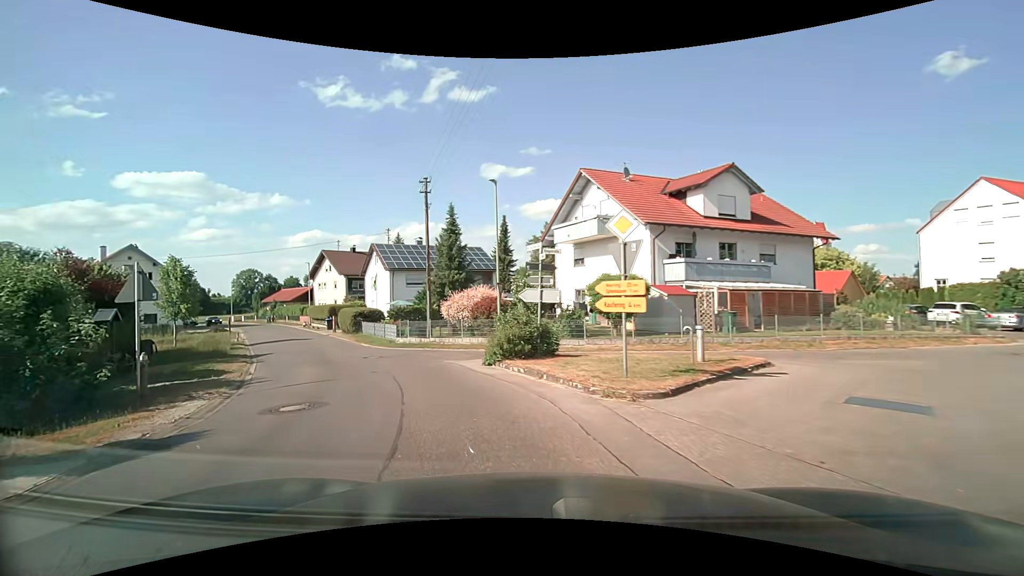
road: residential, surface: asphalt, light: Day
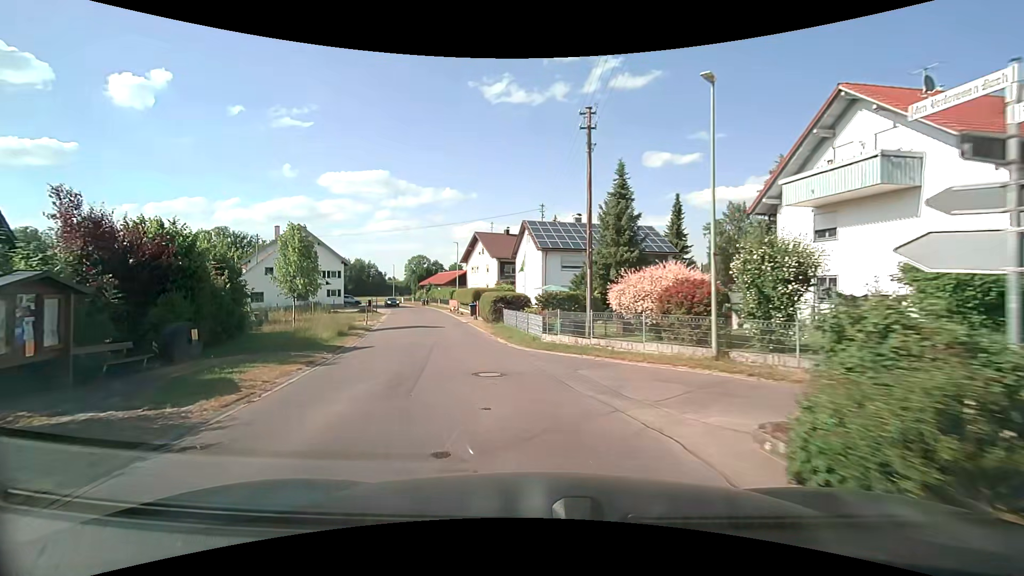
(-1.4, +9.1) m; -16°
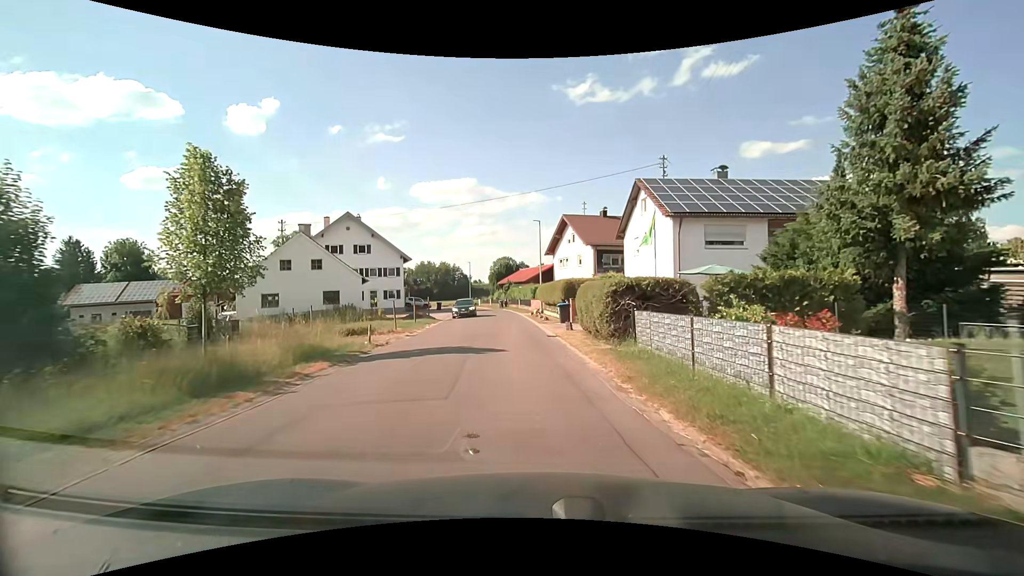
(-2.1, +15.6) m; -11°
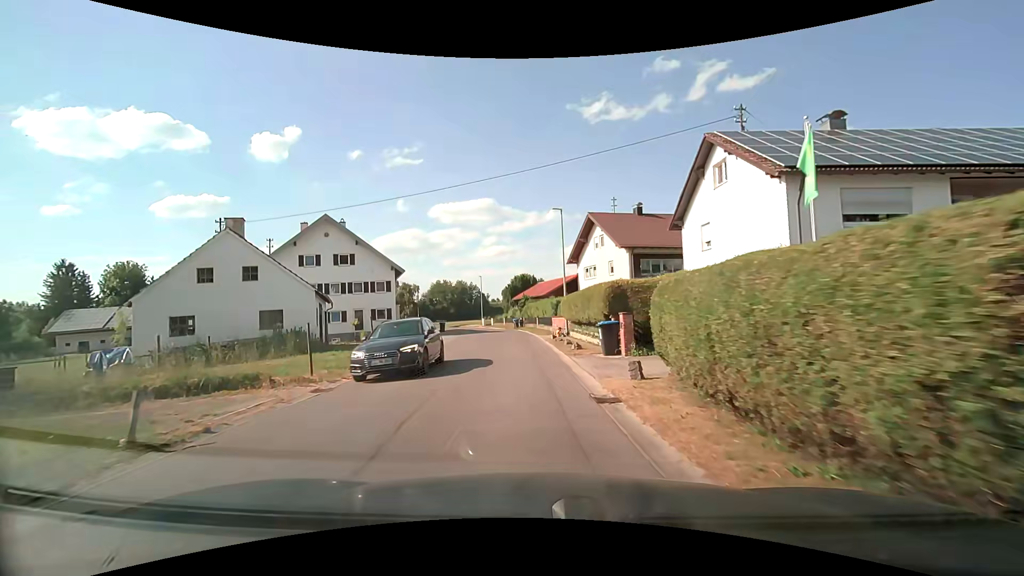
(-0.1, +11.0) m; -3°
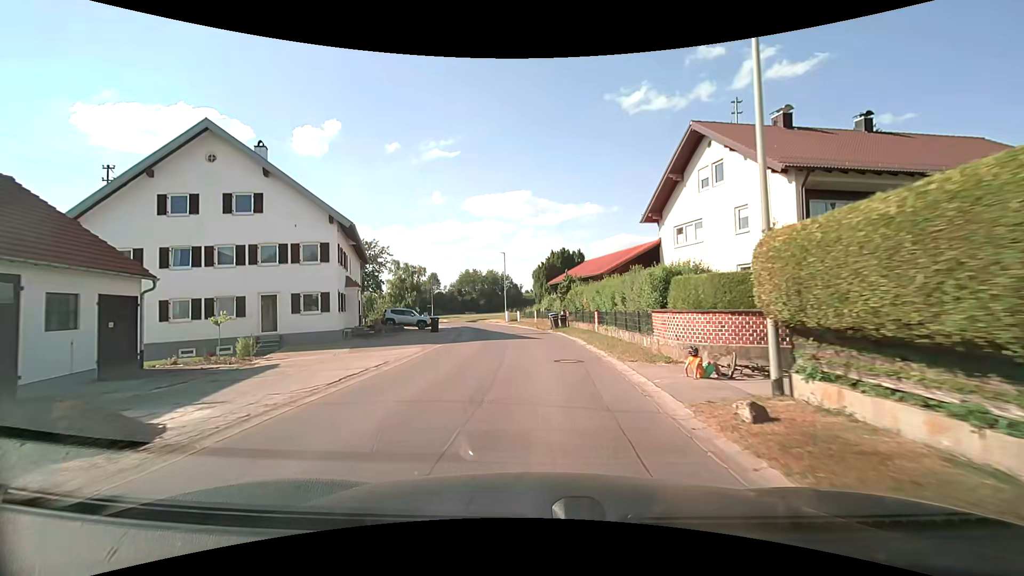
(-0.9, +21.9) m; -3°
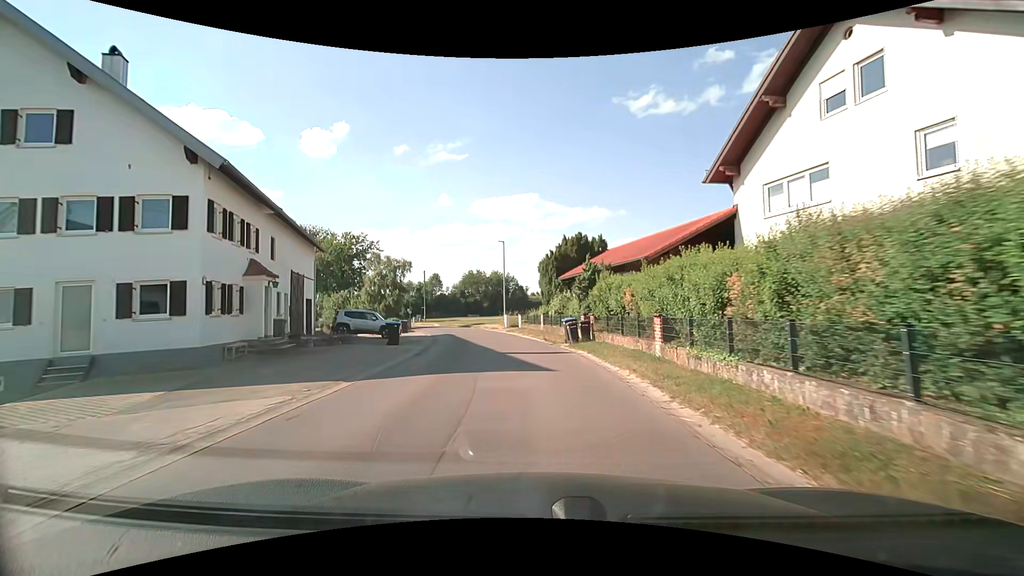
(-0.1, +11.3) m; -2°
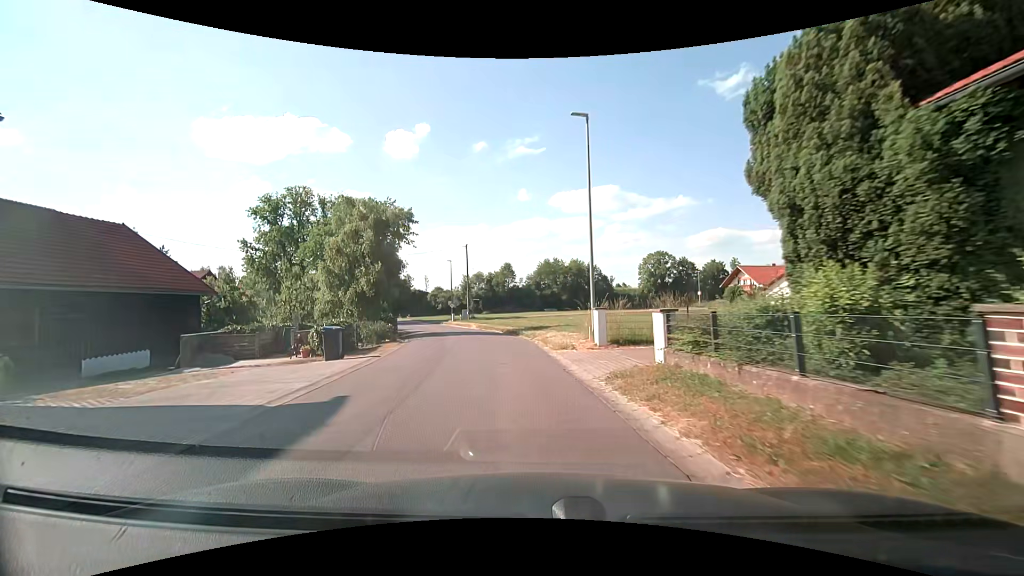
(-1.5, +28.0) m; -8°
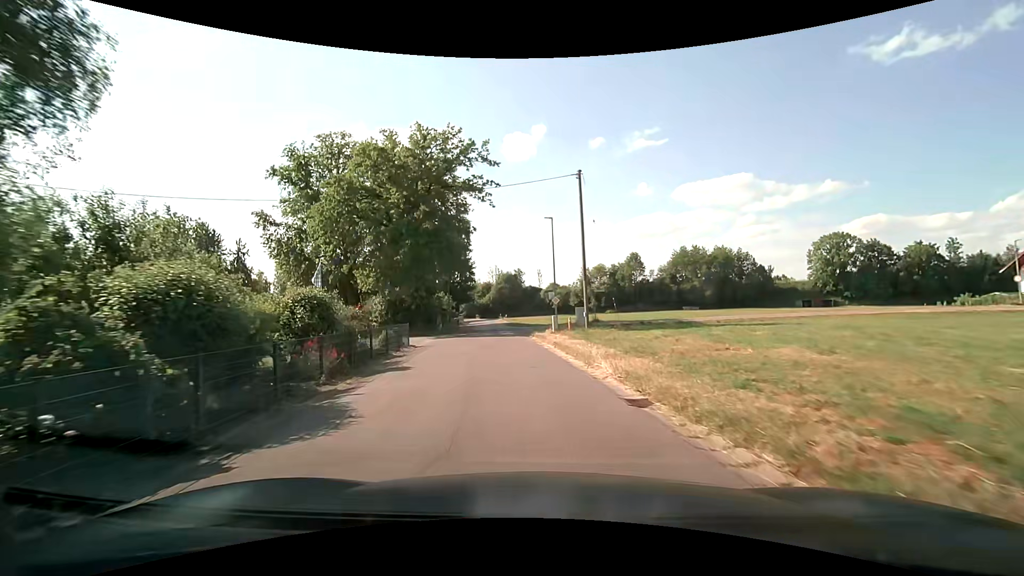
(-3.7, +29.2) m; -15°
(0, +10) (-1, +20) (-2, +30) (-3, +40) (-4, +50) (-4, +60) (-5, +70) (-6, +80) (-7, +90) (-8, +100) m
